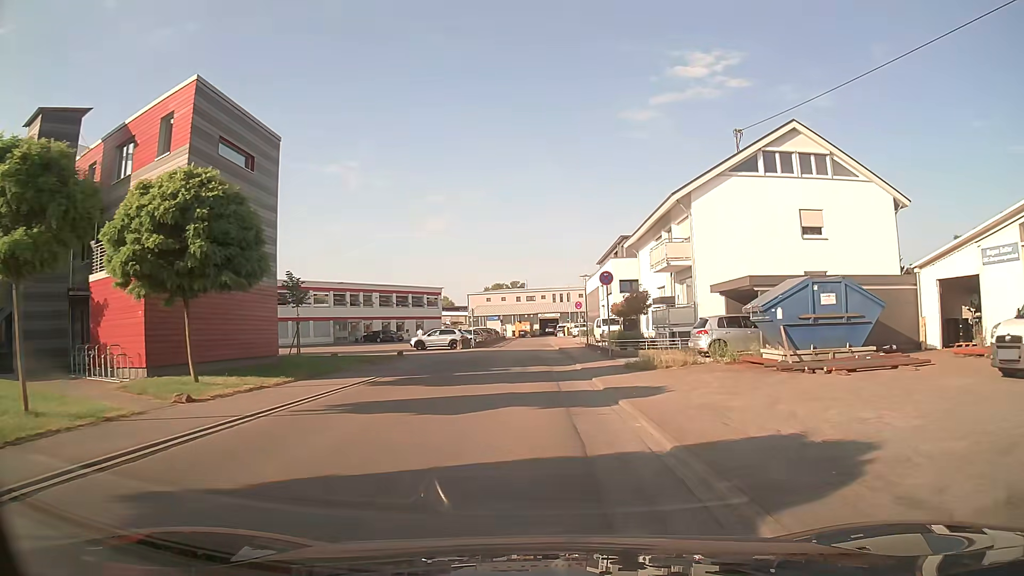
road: unclassified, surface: asphalt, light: Day
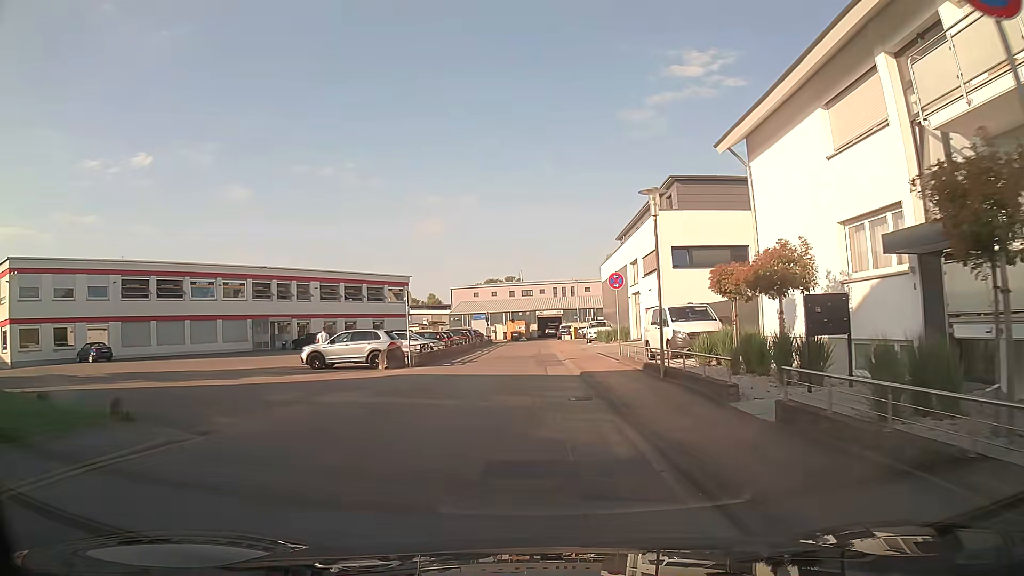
(+0.3, +24.4) m; +1°
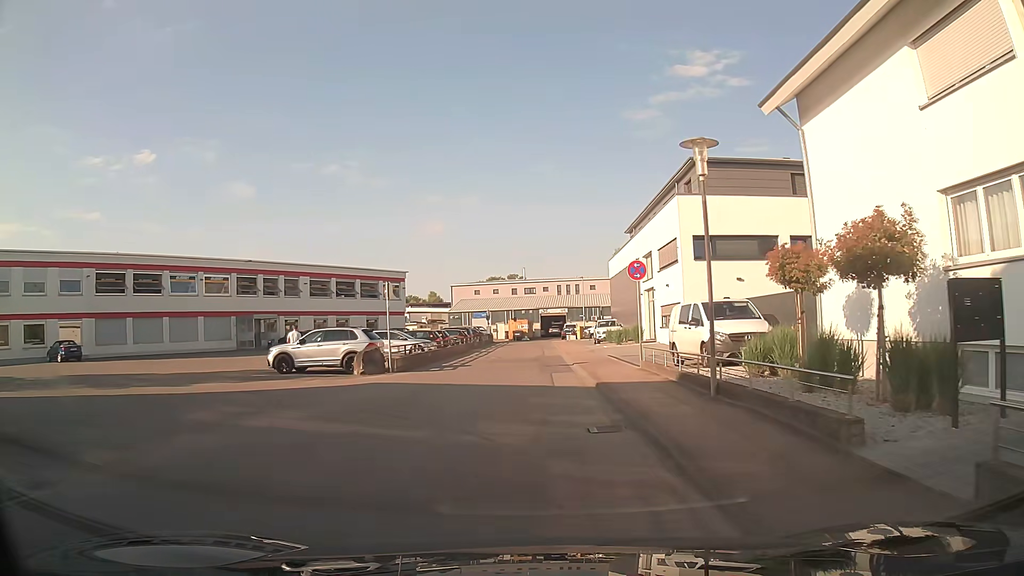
(-0.1, +4.1) m; -1°
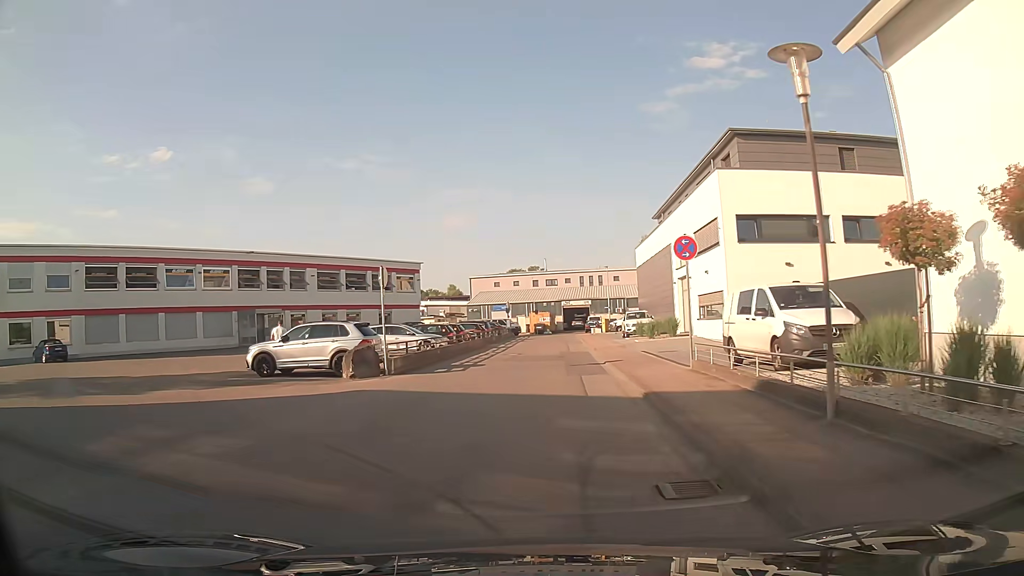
(0.0, +3.8) m; -2°
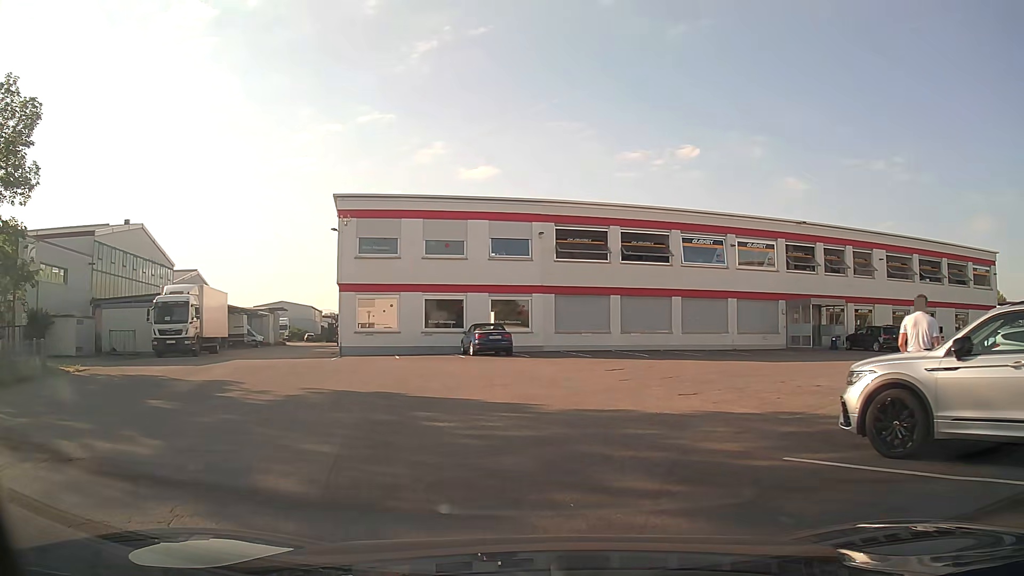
(-4.8, +13.1) m; -47°
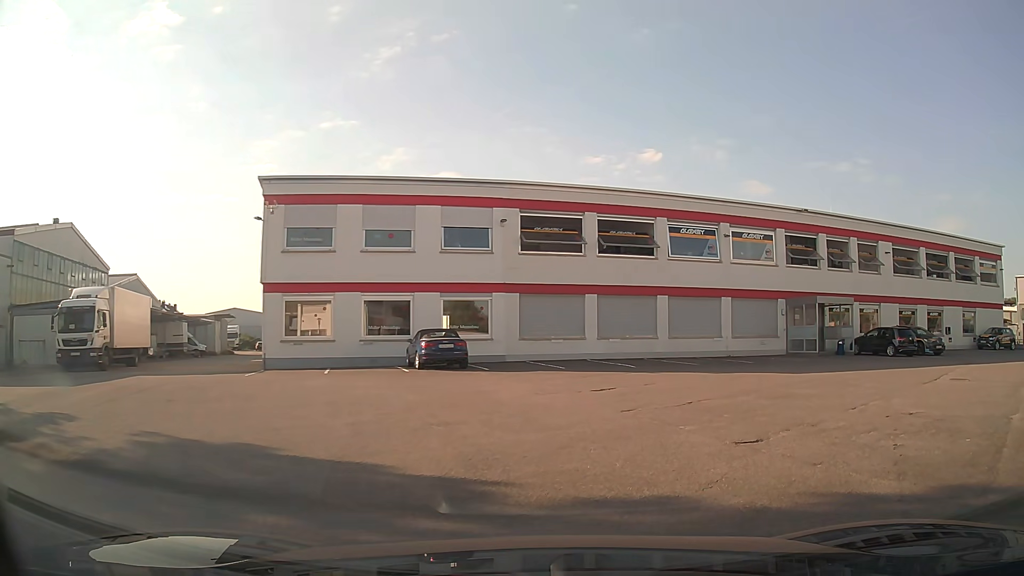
(+0.1, +5.5) m; +5°
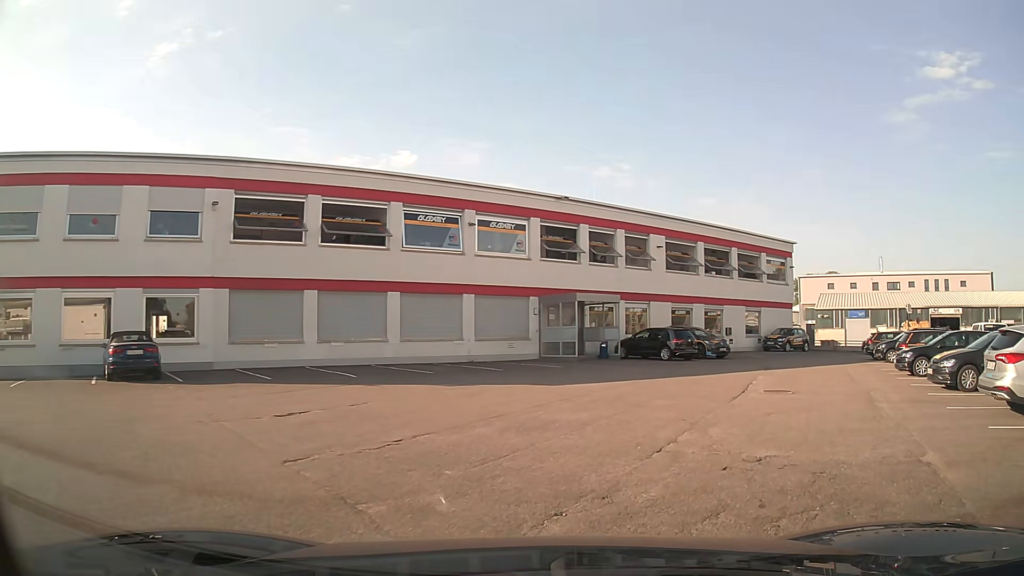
(+0.8, +4.1) m; +23°
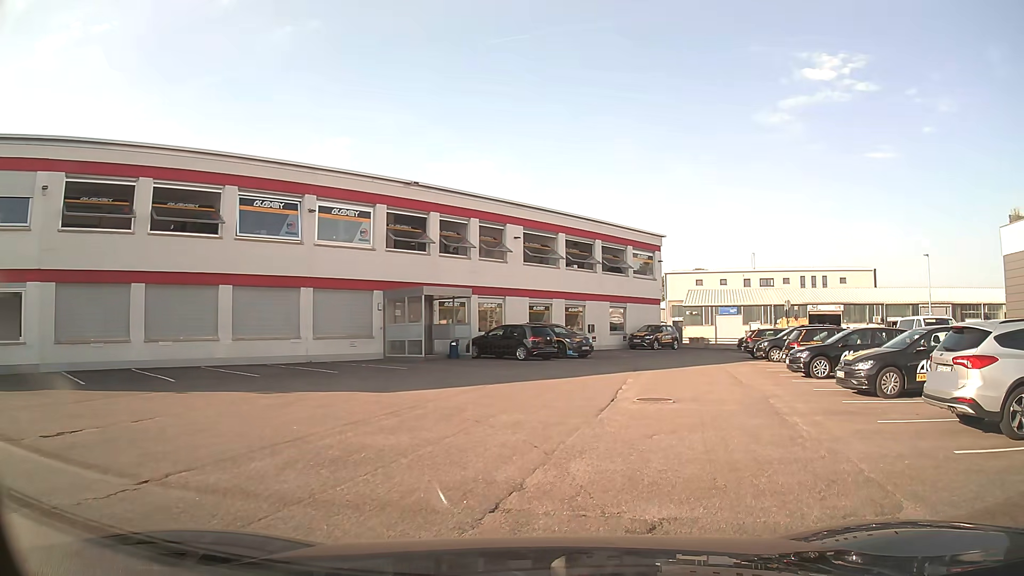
(+0.3, +2.6) m; +11°
